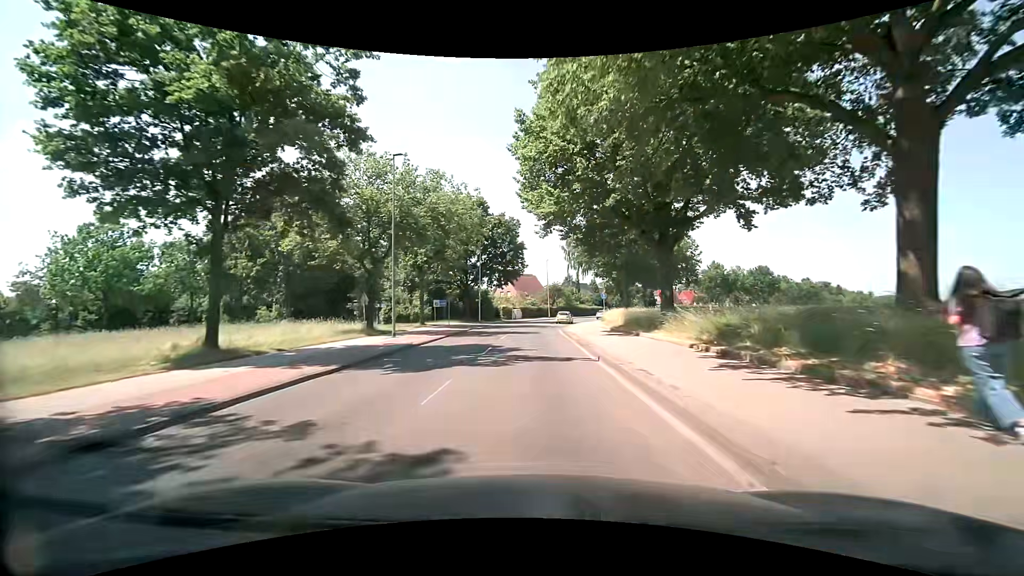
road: secondary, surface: asphalt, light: Day
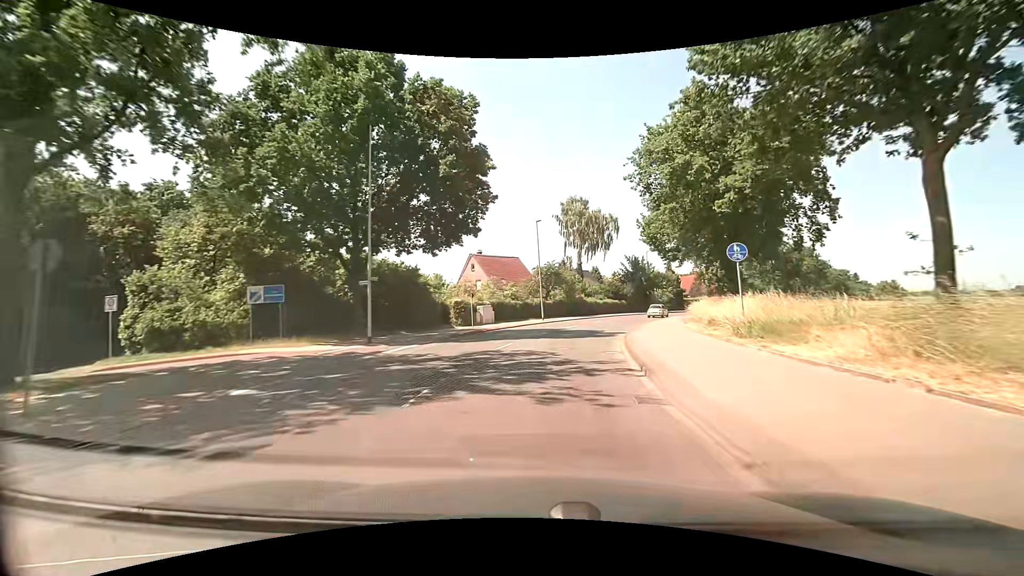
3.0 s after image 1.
(-0.1, +37.1) m; +1°
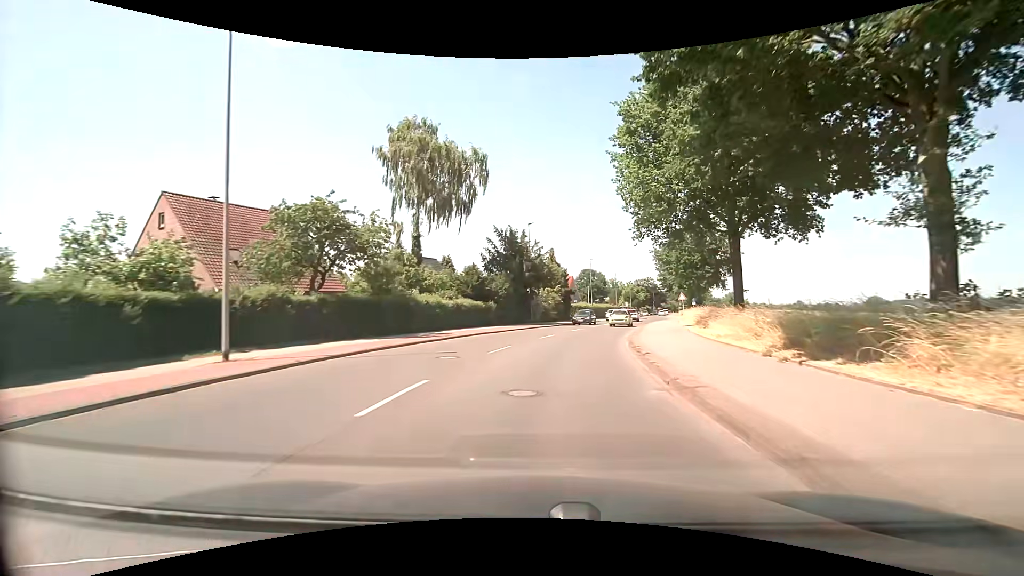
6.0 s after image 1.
(+4.6, +36.5) m; +16°
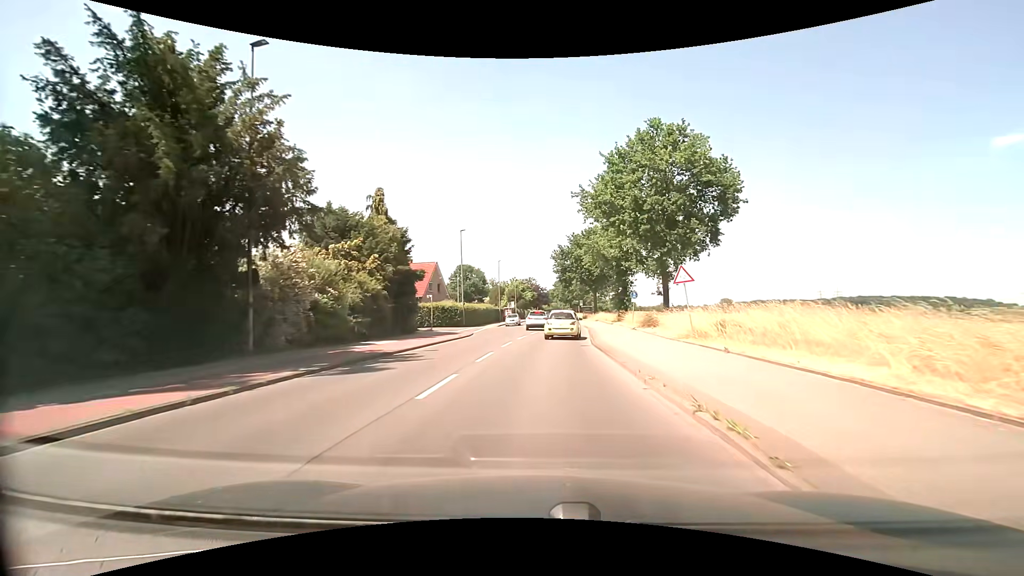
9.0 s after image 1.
(+4.3, +34.1) m; +14°
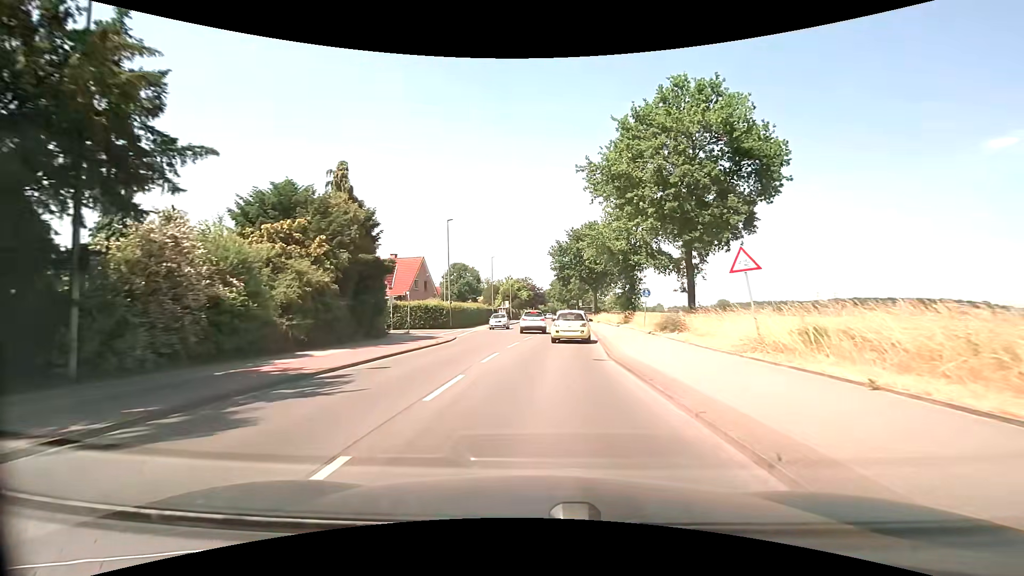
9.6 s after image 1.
(0.0, +6.0) m; 0°
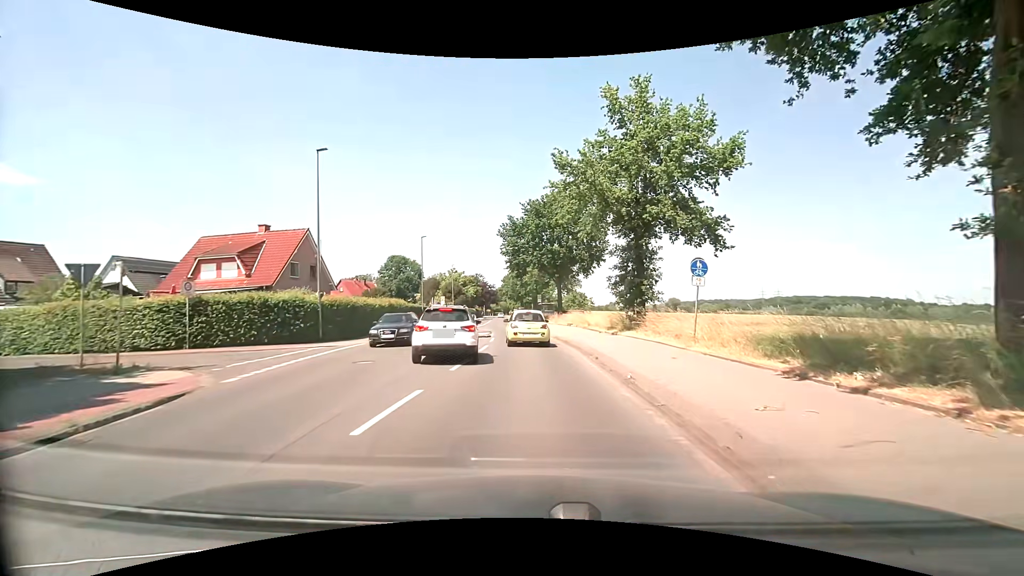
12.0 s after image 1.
(+0.8, +19.6) m; +5°
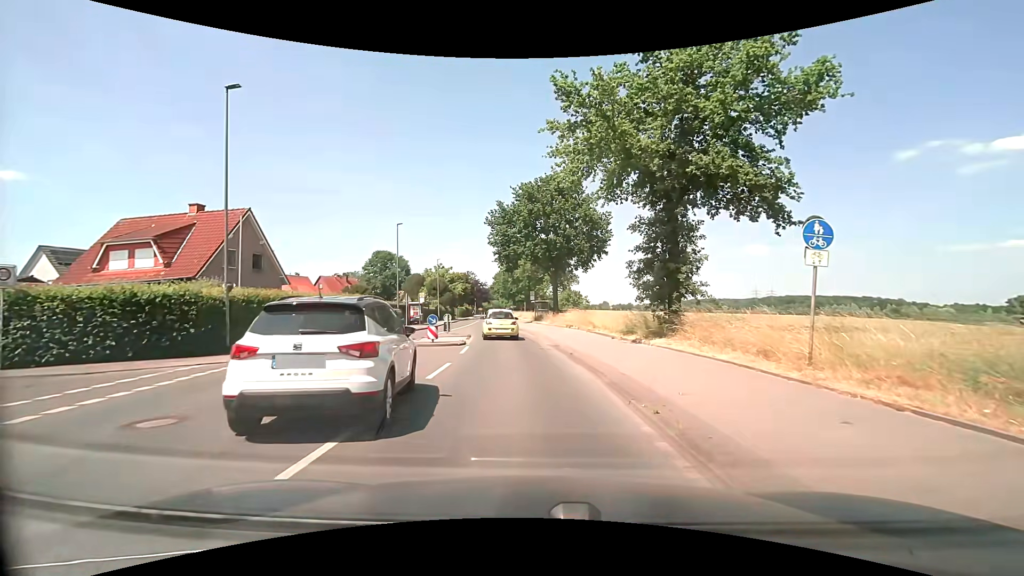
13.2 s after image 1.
(+0.1, +7.3) m; +1°
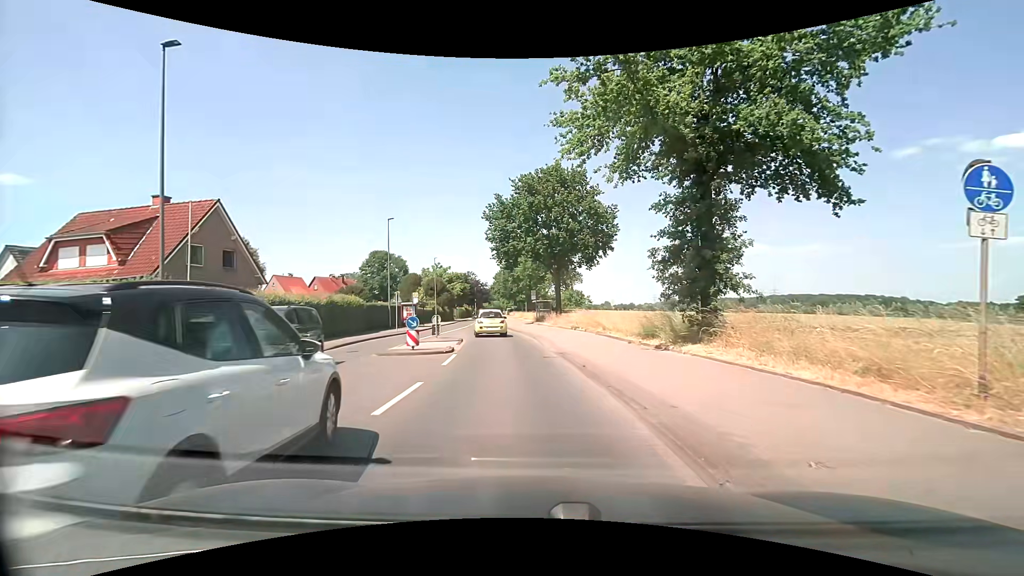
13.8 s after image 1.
(0.0, +3.5) m; 0°
(0, +10) (-1, +20) (-2, +30) (-4, +40) (-5, +50) (-6, +60) (-7, +70) (-7, +80) (-8, +90) (-9, +100) m
